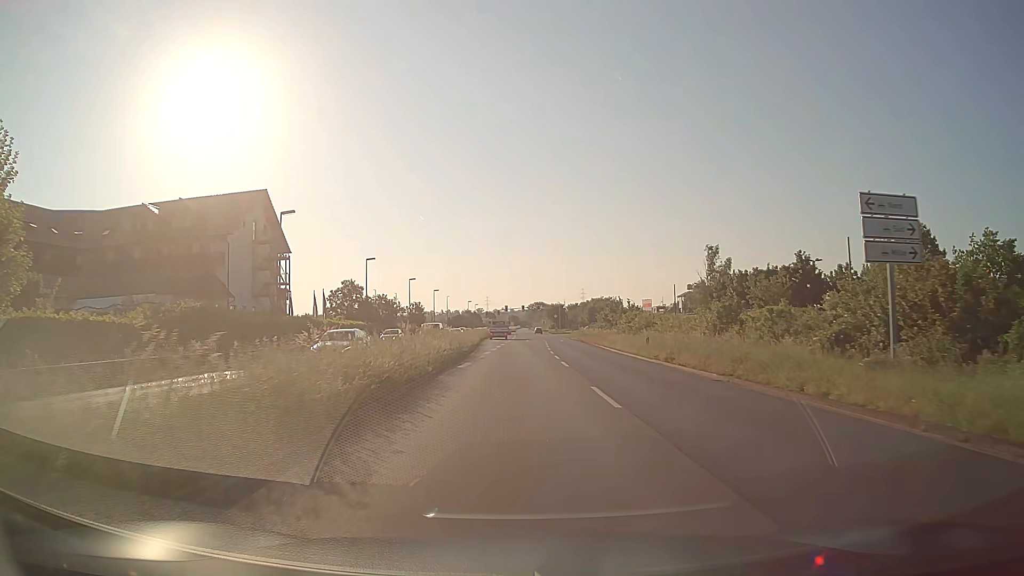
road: primary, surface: asphalt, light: Day
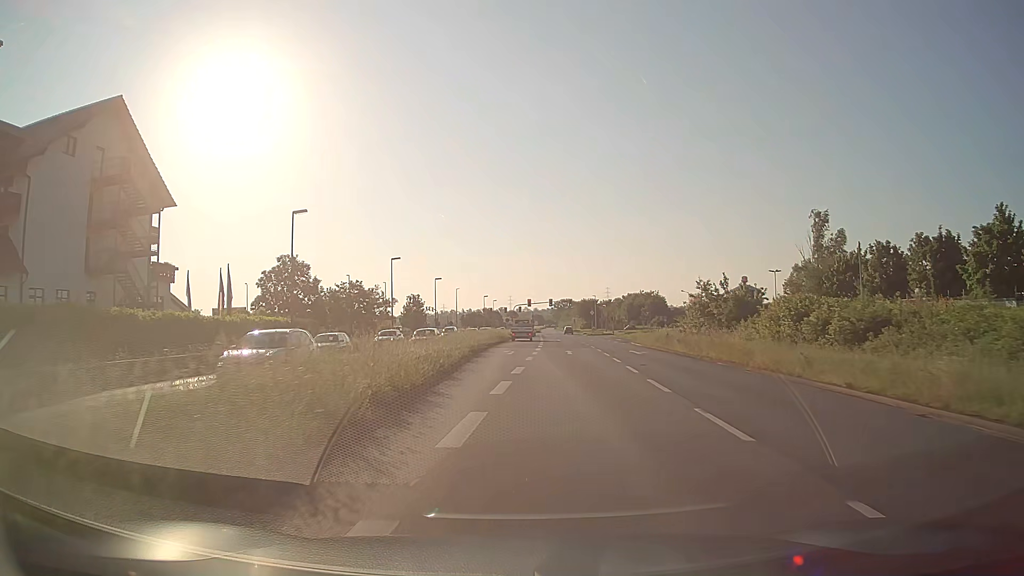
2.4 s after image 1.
(-0.5, +33.8) m; -2°
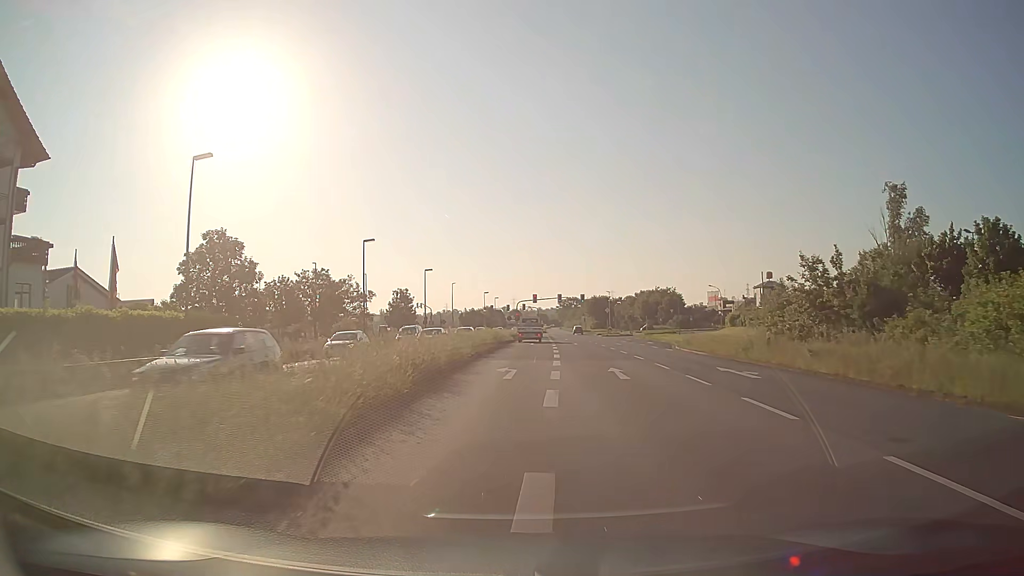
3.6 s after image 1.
(-0.1, +16.6) m; -1°
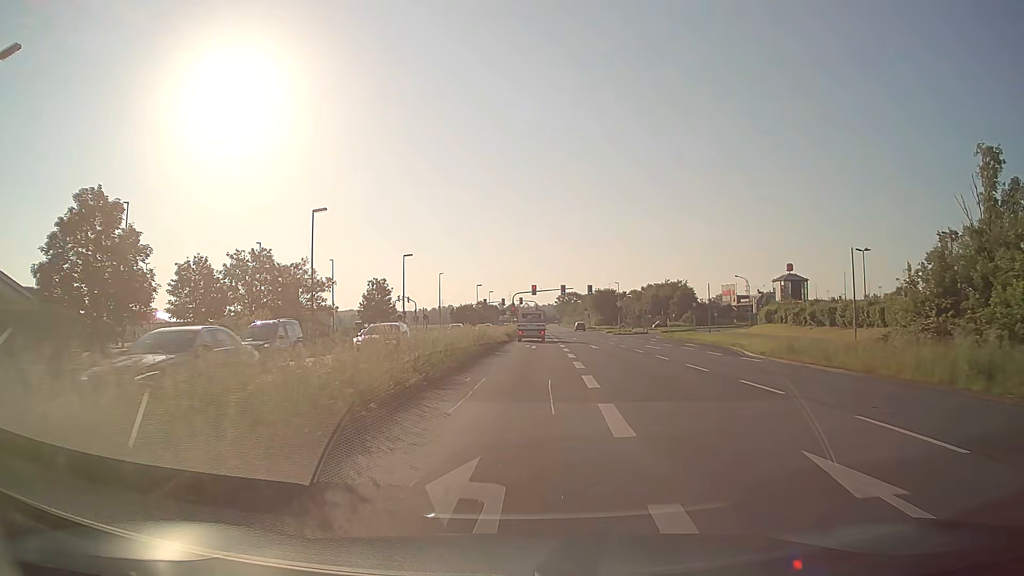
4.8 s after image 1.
(+0.1, +15.3) m; 0°
(0, +10) (0, +20) (0, +30) (+1, +40) (+1, +50) (+1, +60) (+2, +70) (+2, +80) (+2, +90) (+2, +100) m
